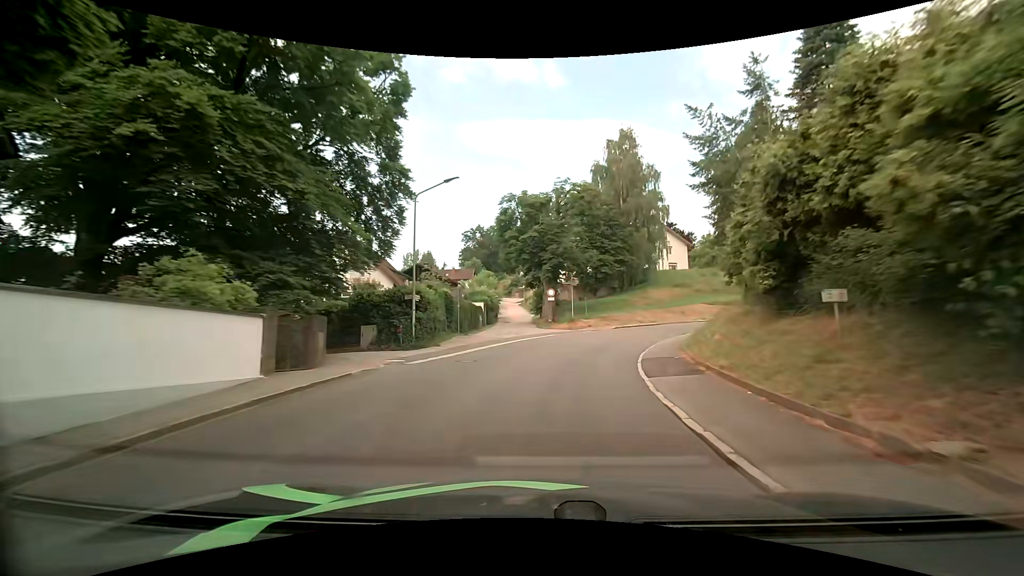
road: tertiary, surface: asphalt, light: Day
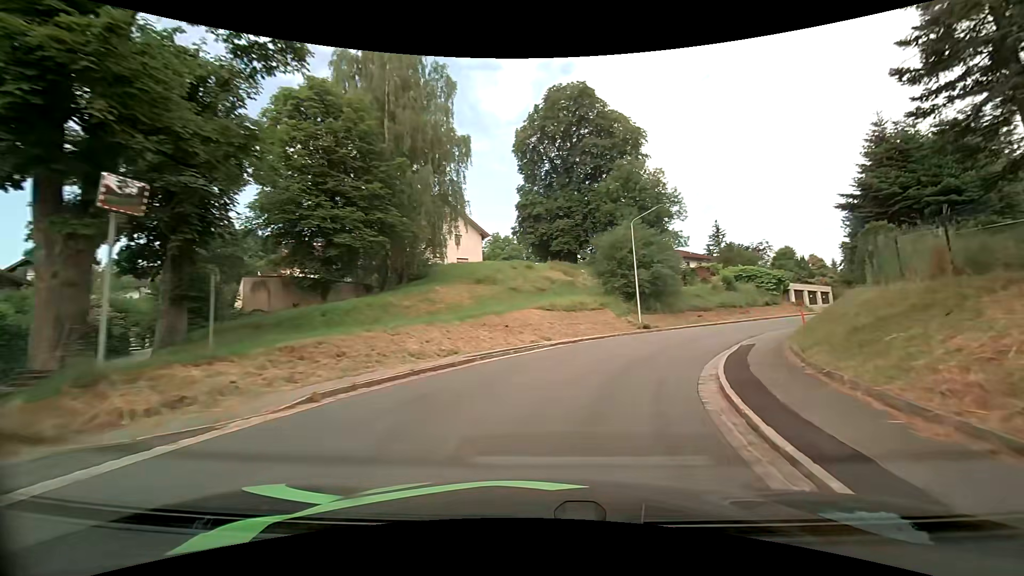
(+5.3, +30.4) m; +25°
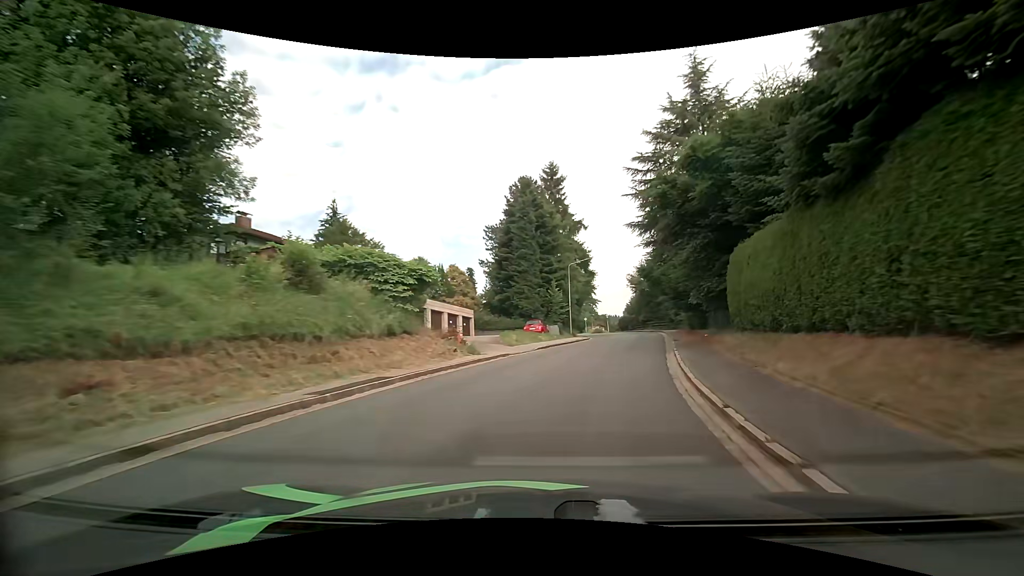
(+12.1, +29.8) m; +41°
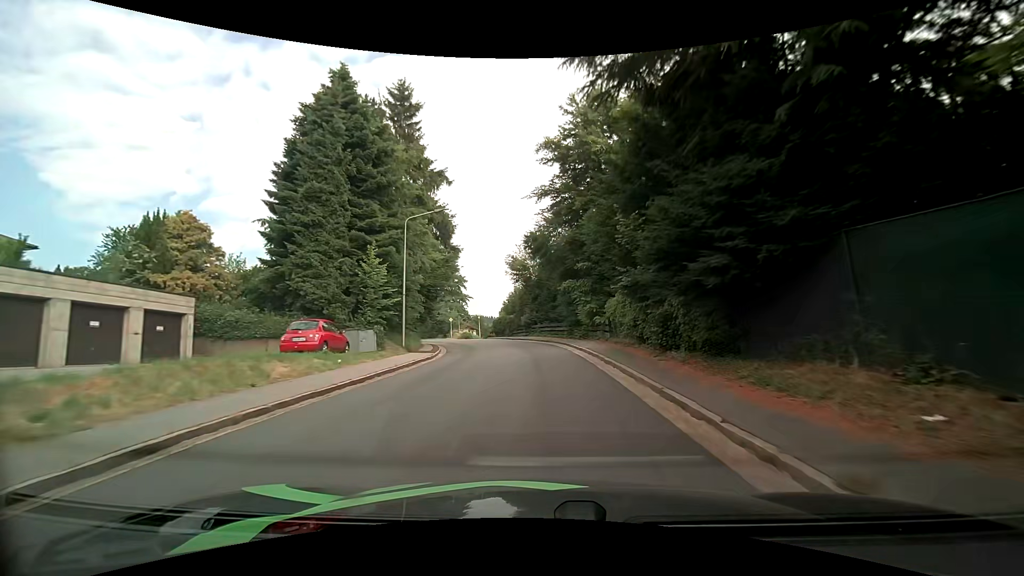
(+3.4, +22.7) m; +14°
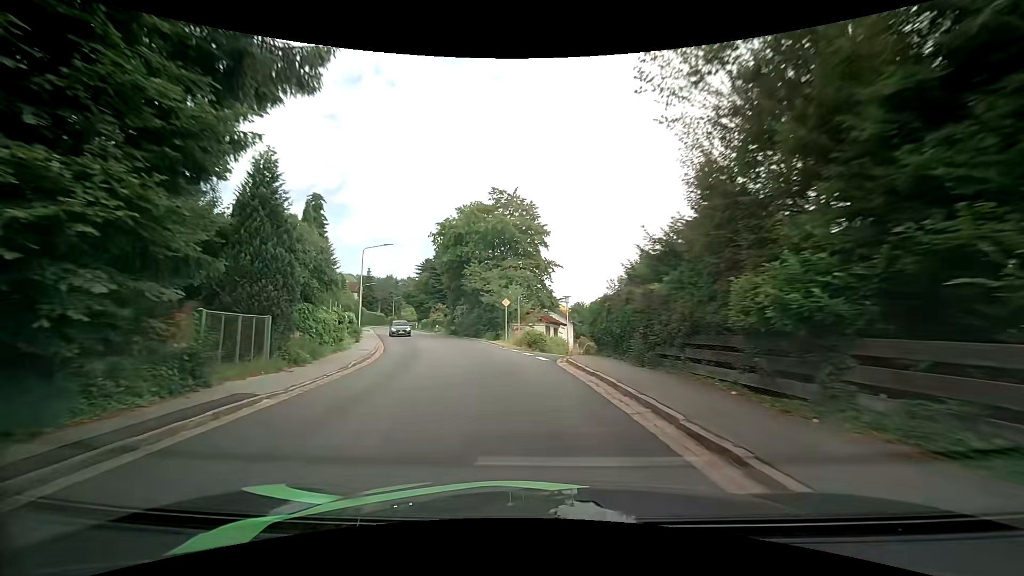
(-2.1, +38.3) m; -11°
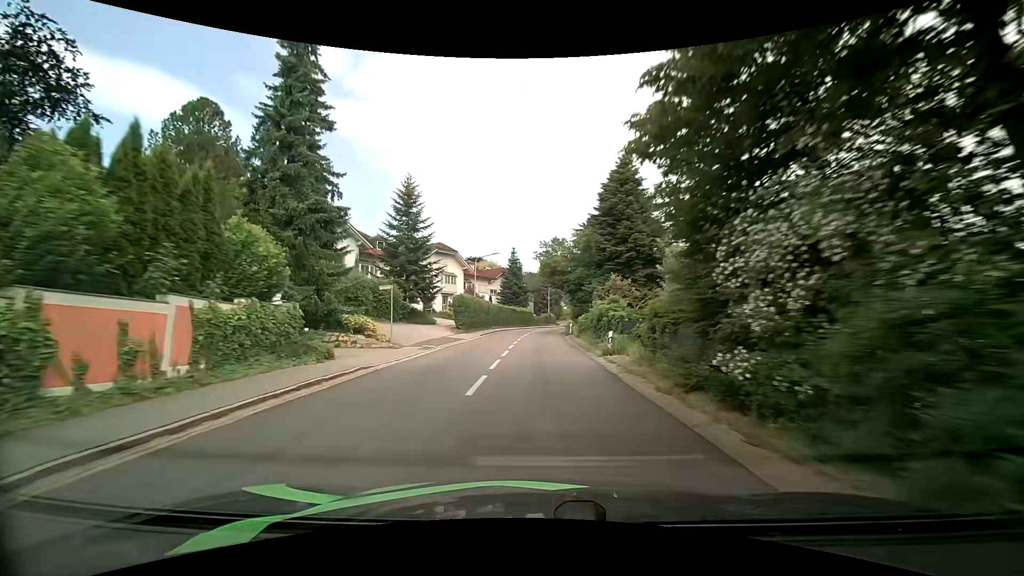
(-8.8, +41.0) m; -21°
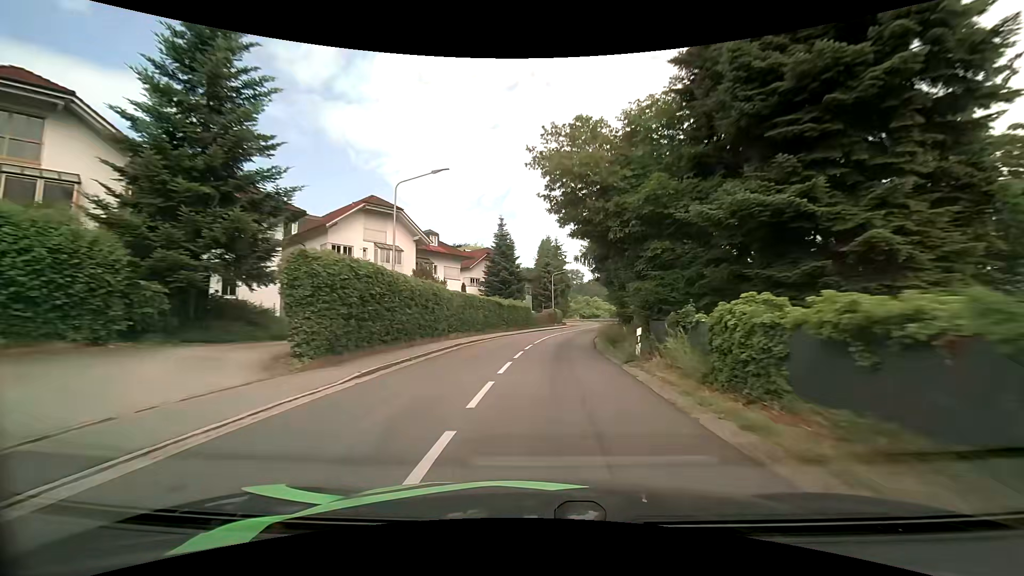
(-0.3, +28.2) m; 0°
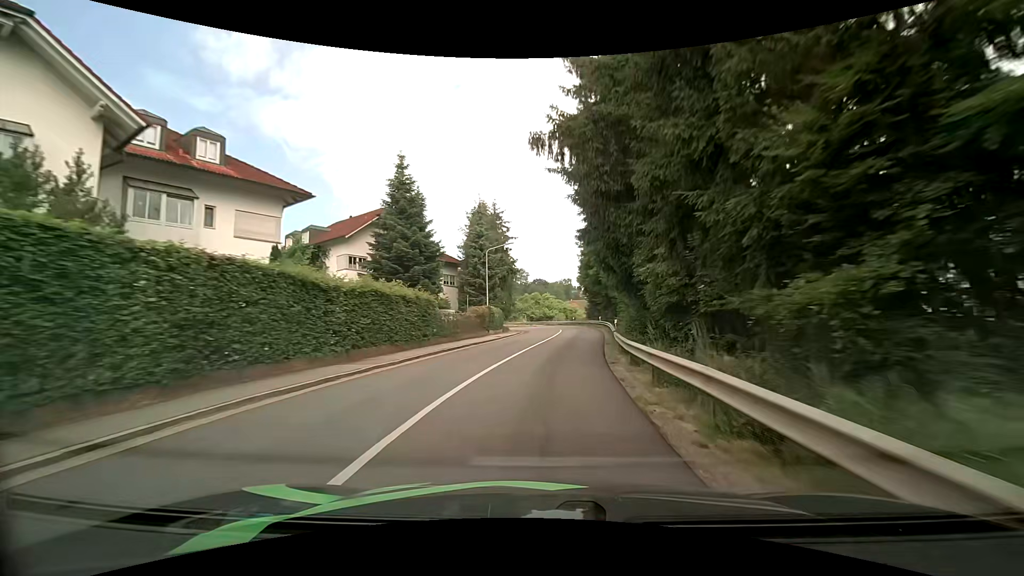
(+1.2, +27.1) m; +6°
(0, +10) (+1, +20) (+2, +30) (+4, +40) (+5, +50) (+4, +60) (+3, +70) (-2, +79) (-9, +86) (-17, +91) m
